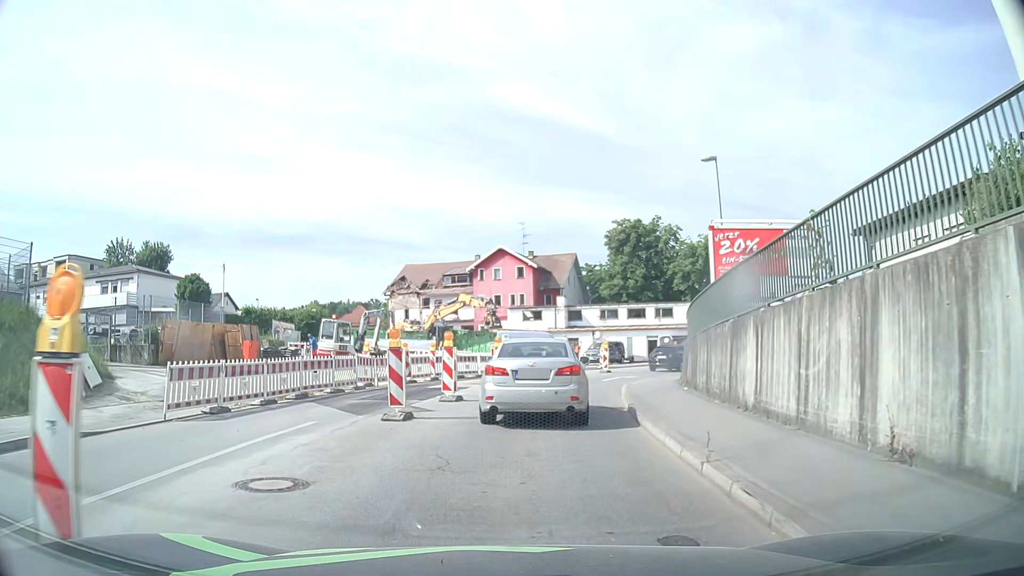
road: tertiary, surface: asphalt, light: Day
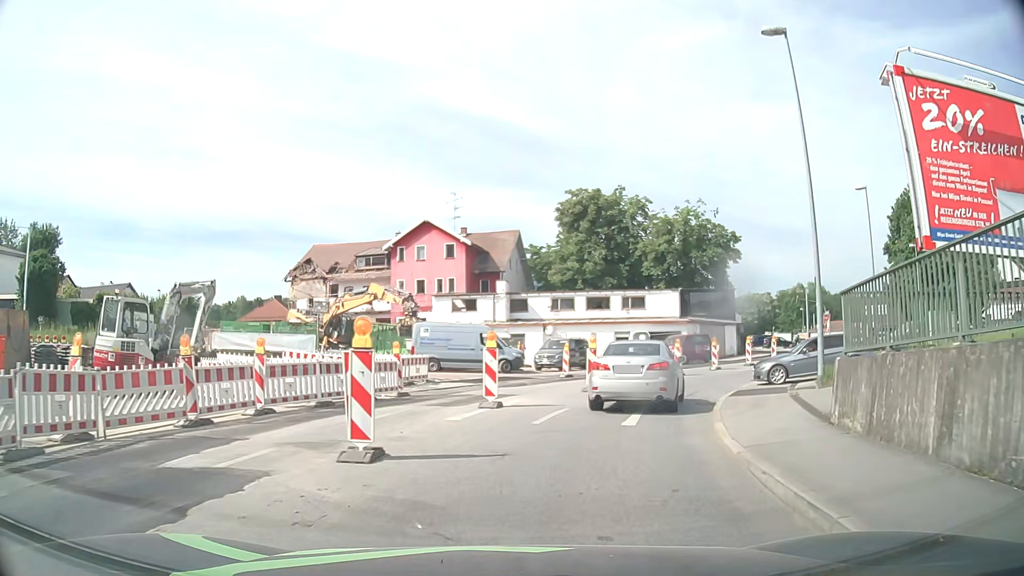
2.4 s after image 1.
(+0.8, +15.2) m; +7°
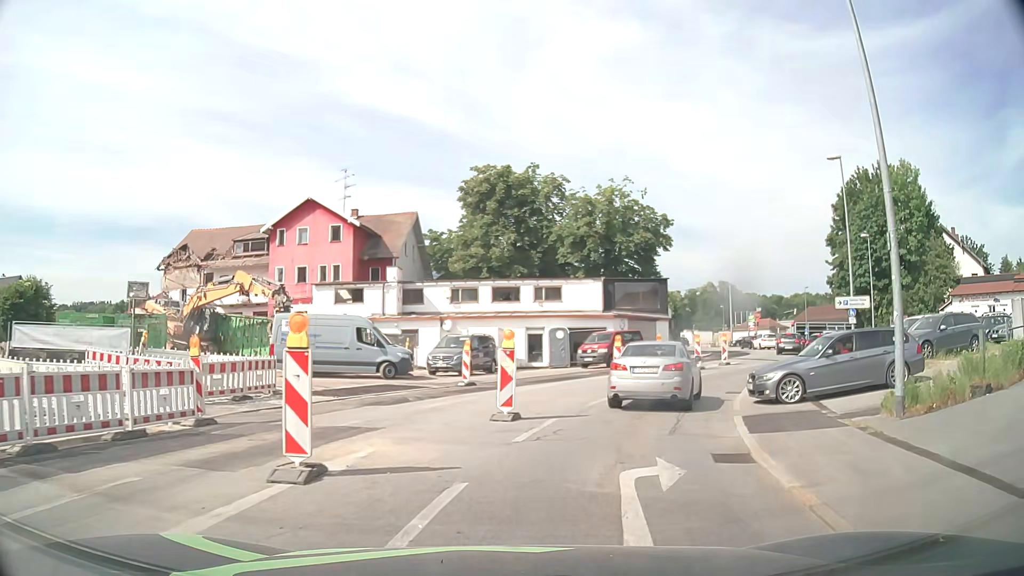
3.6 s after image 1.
(+0.5, +7.9) m; +8°
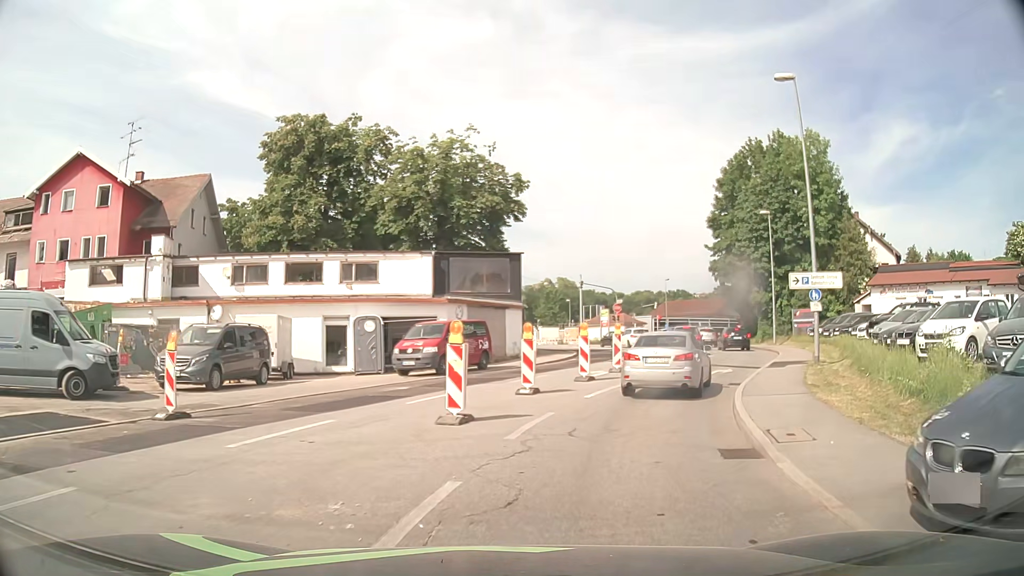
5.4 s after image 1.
(+1.4, +11.7) m; +13°
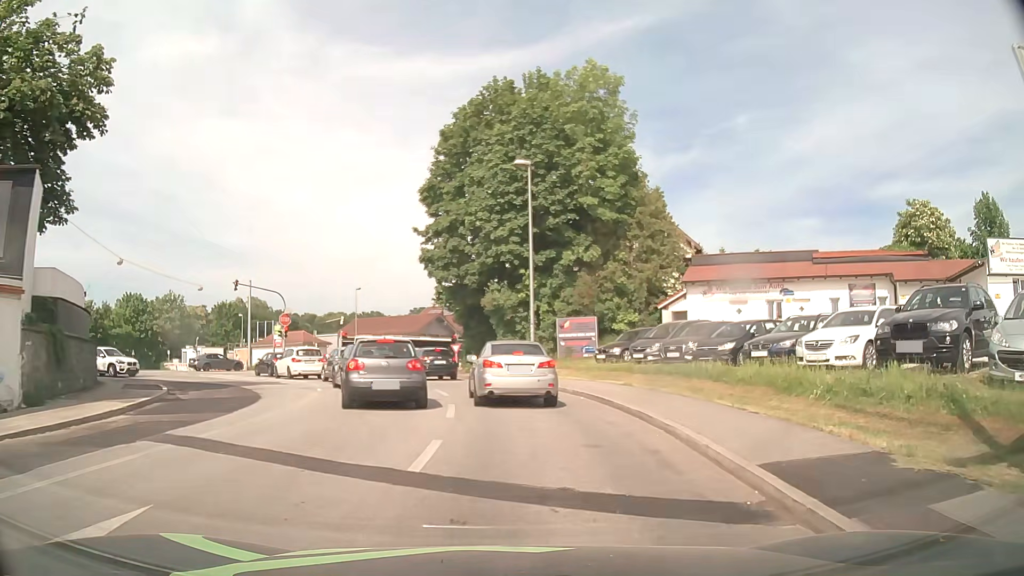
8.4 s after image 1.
(+4.6, +20.0) m; +26°
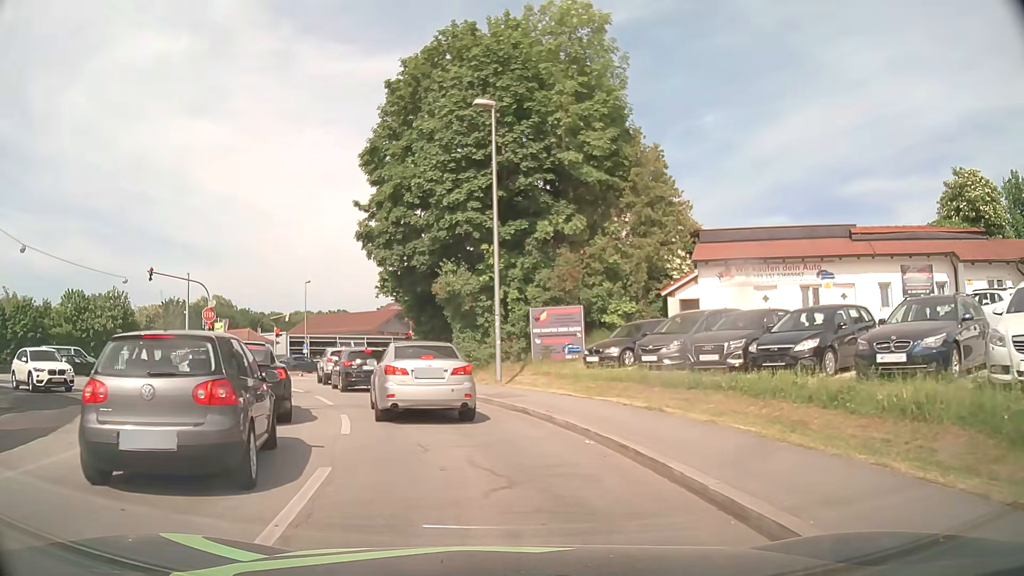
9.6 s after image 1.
(+0.3, +7.9) m; +3°
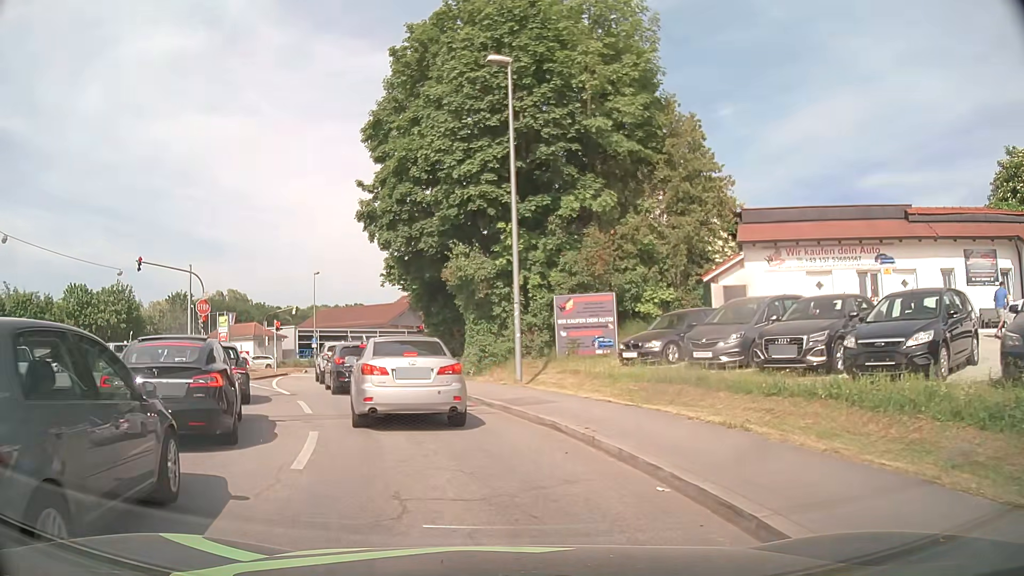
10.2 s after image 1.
(0.0, +3.3) m; -1°
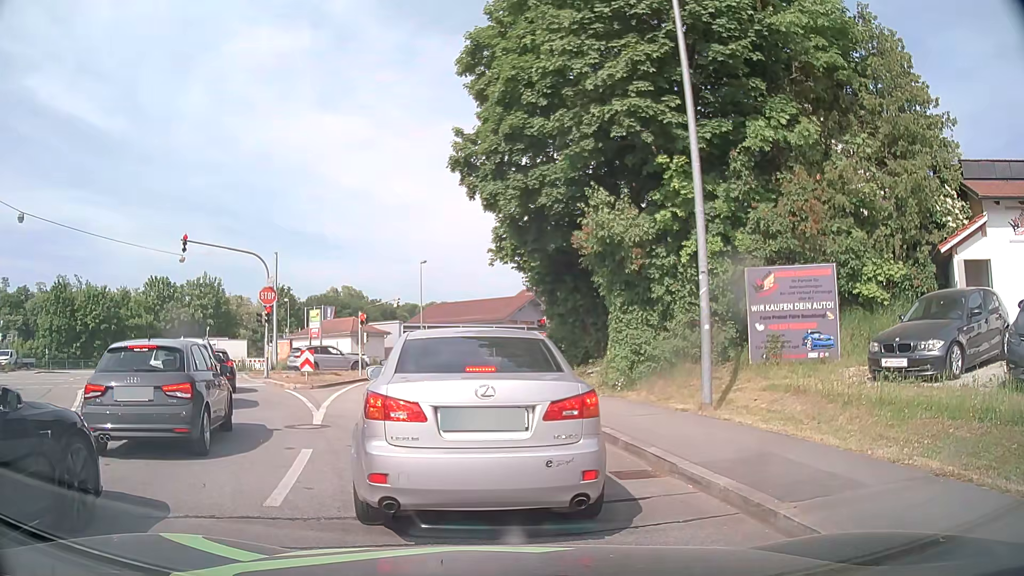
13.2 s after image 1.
(-0.6, +7.3) m; -10°
